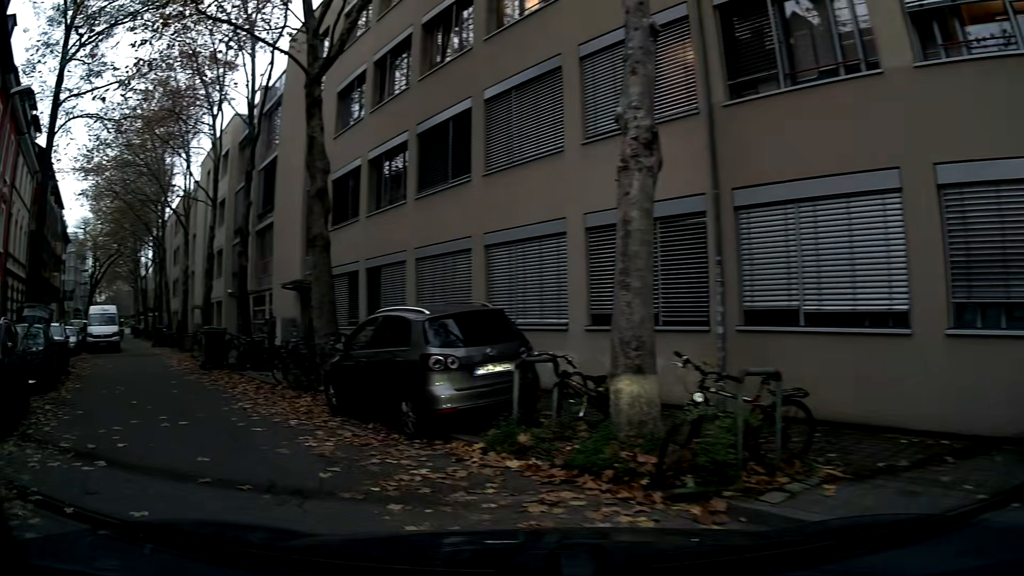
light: Day
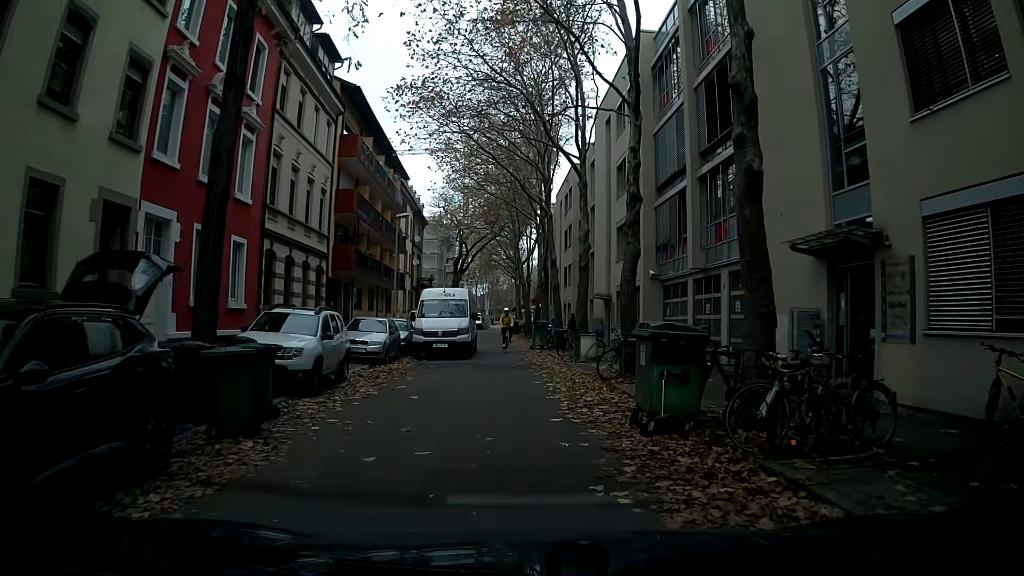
(-4.8, +12.2) m; -27°
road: residential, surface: asphalt
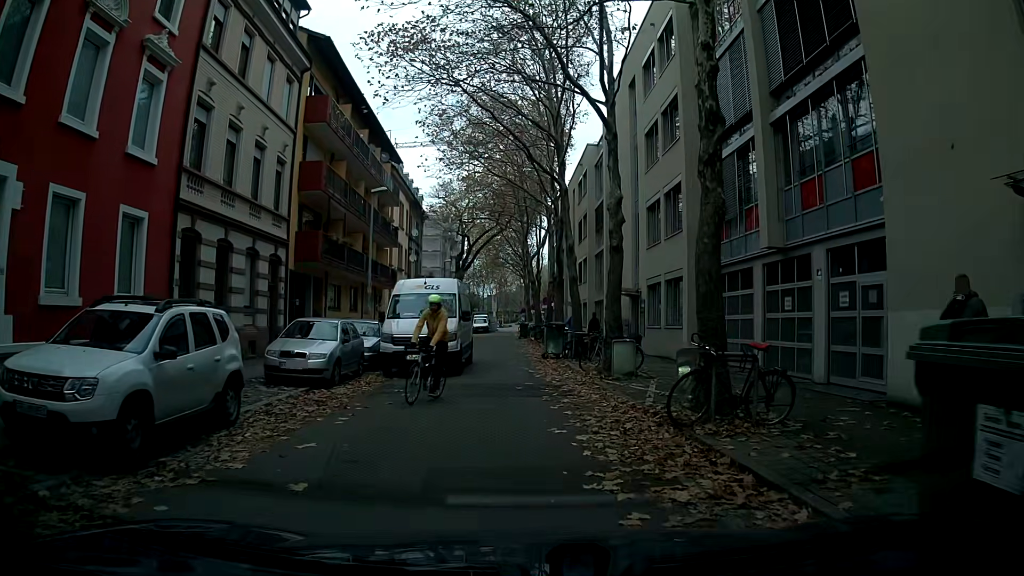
(-0.1, +6.5) m; 0°
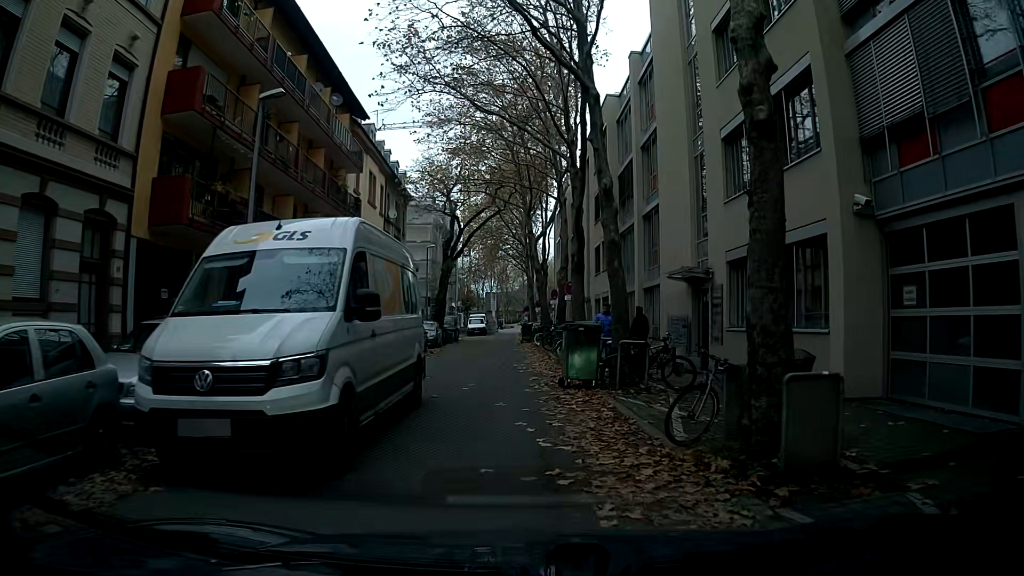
(+0.5, +11.2) m; +1°
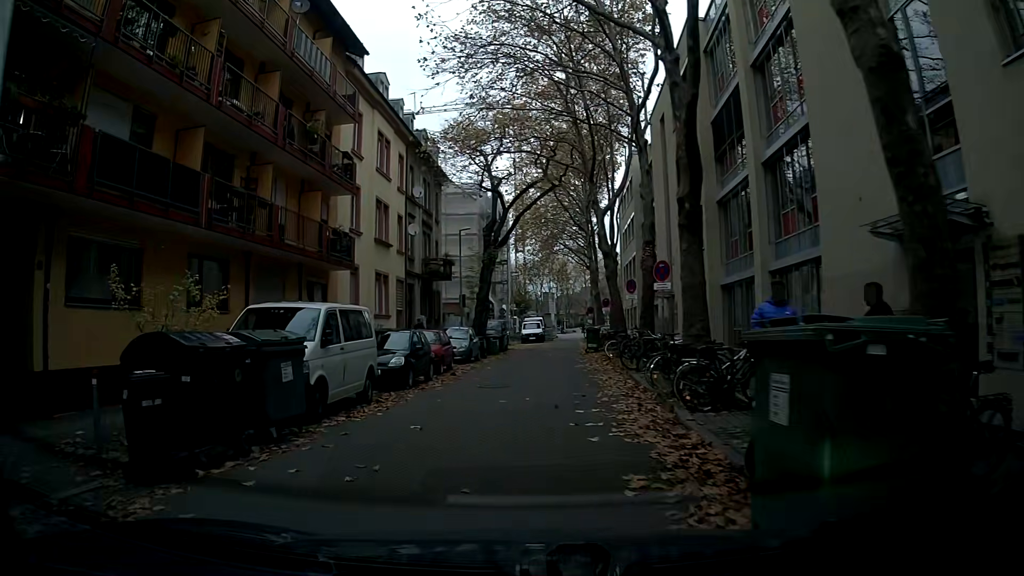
(-0.1, +10.4) m; -4°
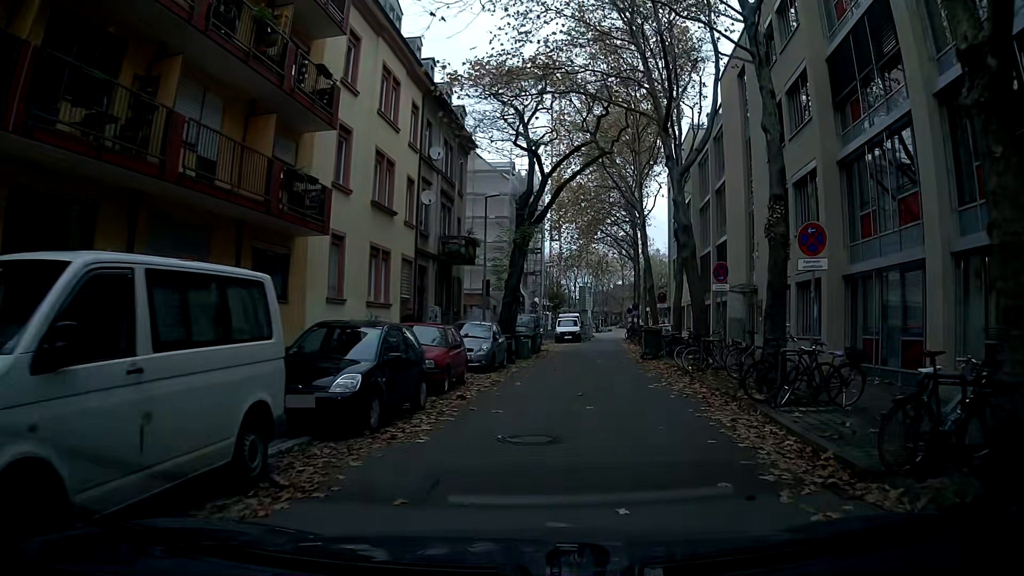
(-0.5, +7.8) m; -6°
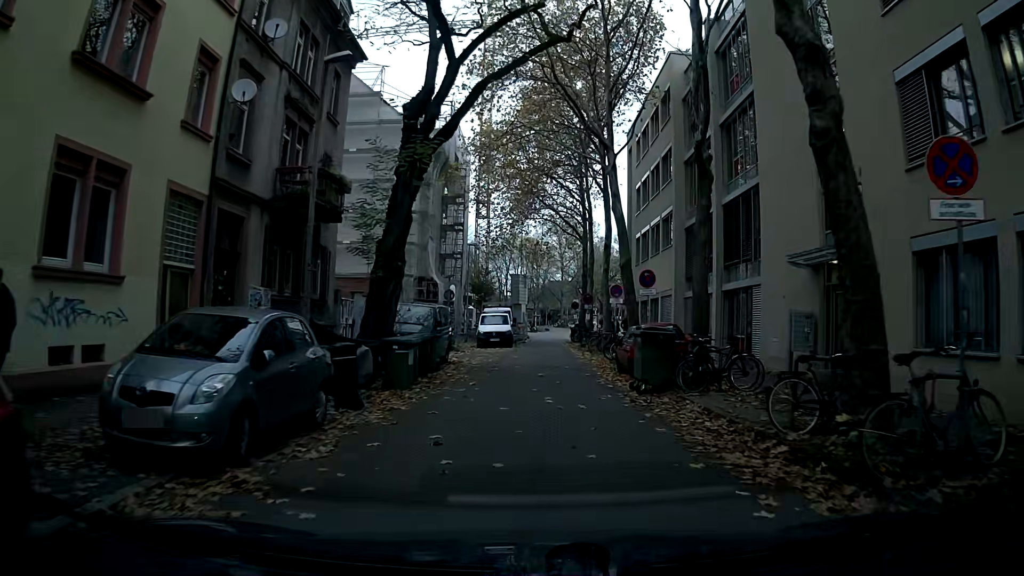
(+0.7, +13.9) m; +6°
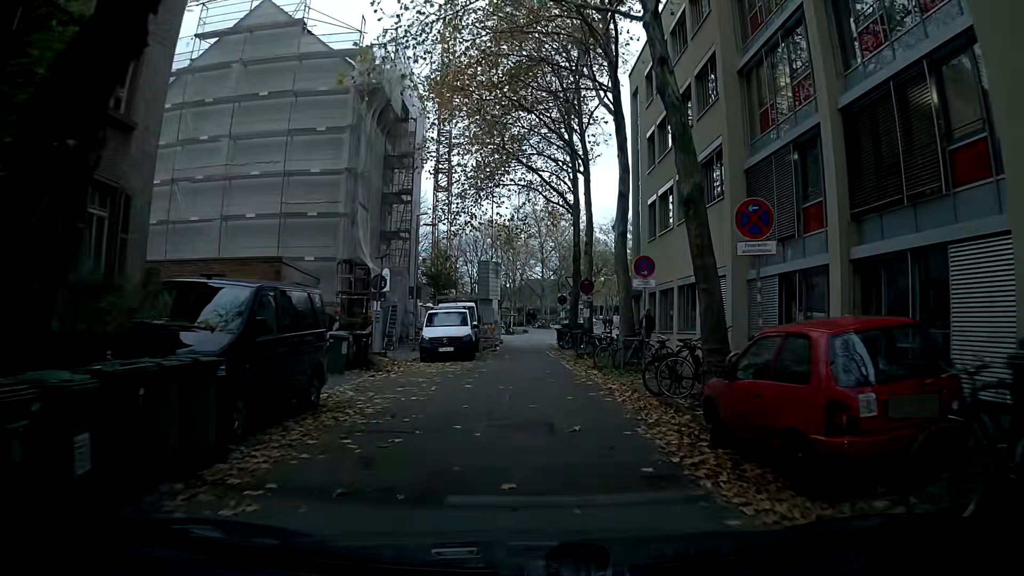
(+0.2, +12.3) m; 0°
(0, +10) (0, +20) (+1, +30) (+2, +40) (+3, +50) (+6, +59) (+12, +67) (+22, +66) (+31, +64) (+41, +61) m
